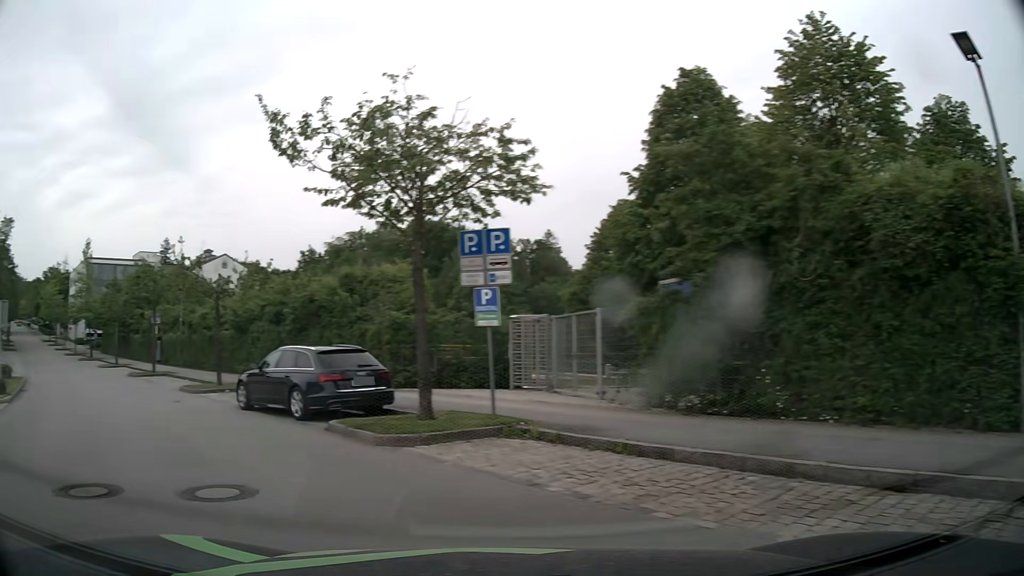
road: residential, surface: asphalt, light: Day
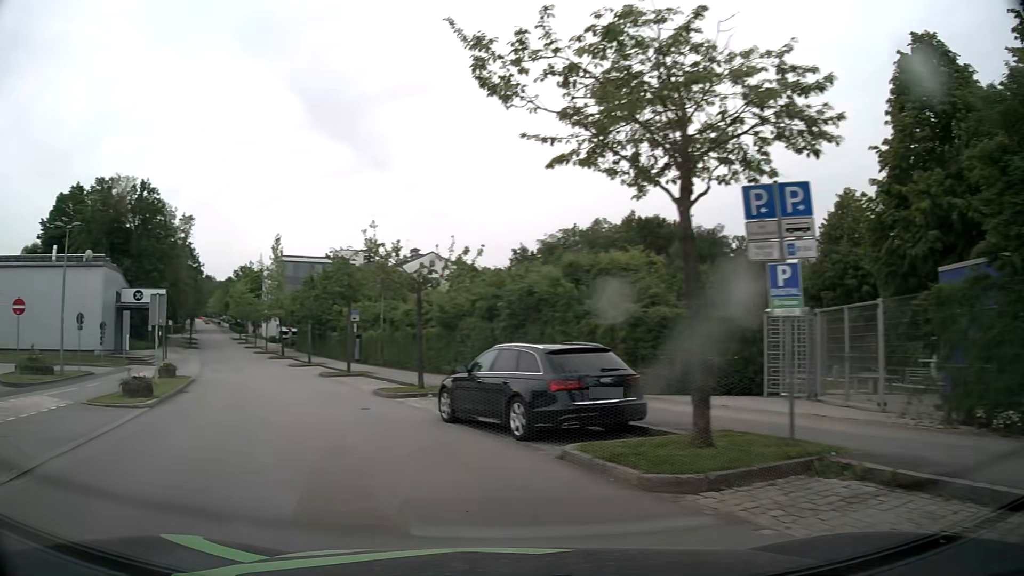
(-0.6, +3.2) m; -19°
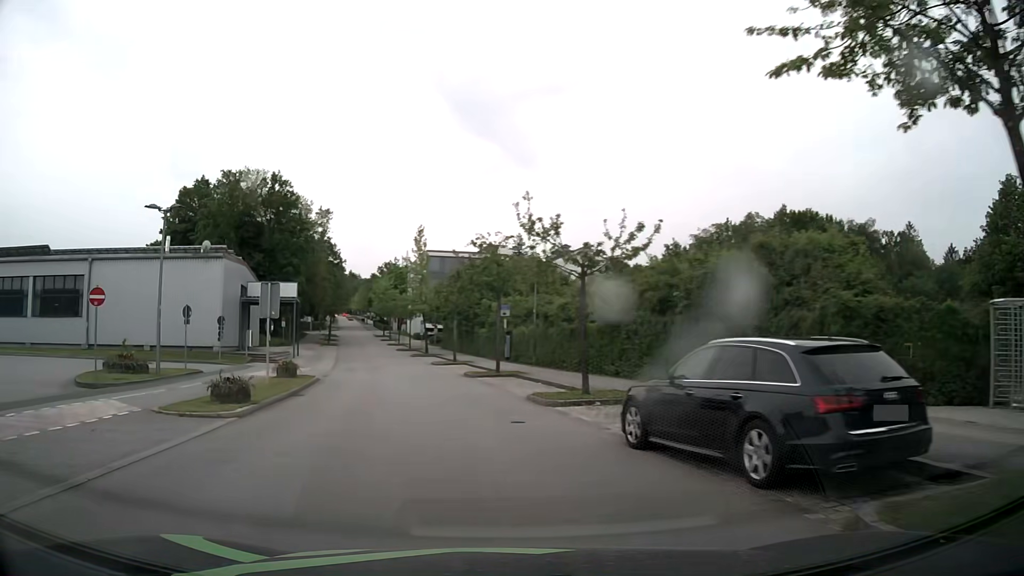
(-0.4, +3.8) m; -12°
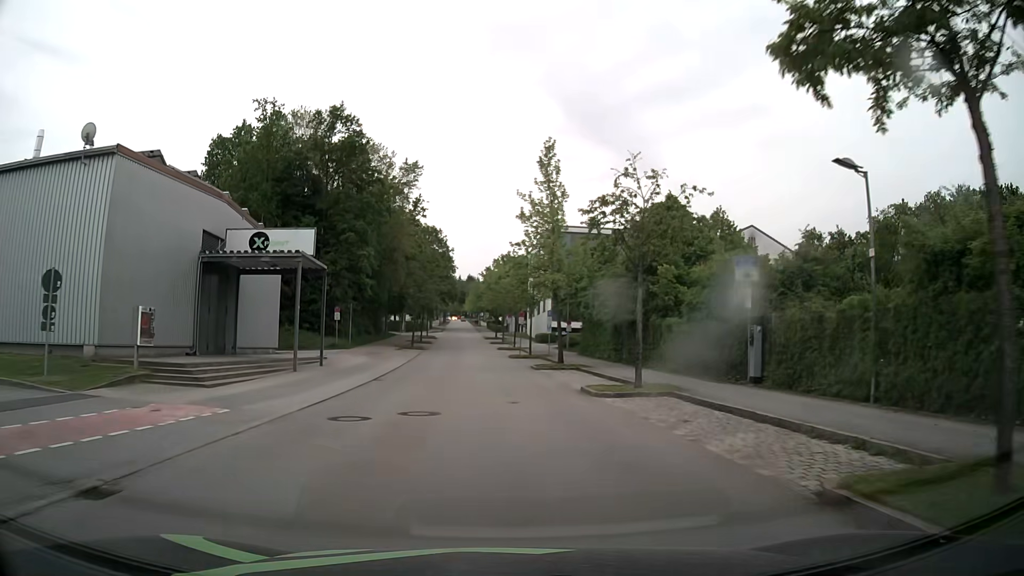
(-3.6, +26.9) m; -10°
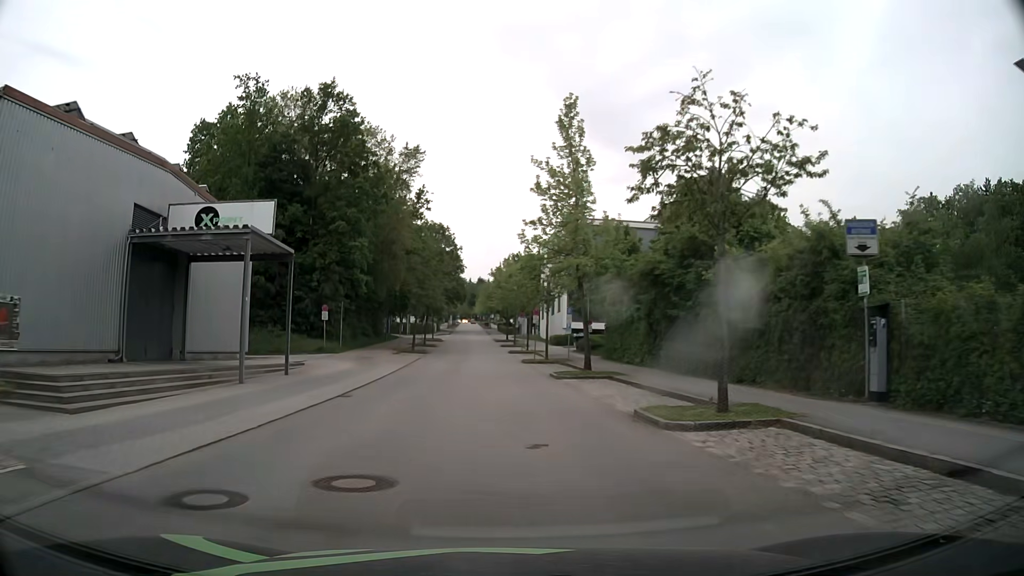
(-0.1, +6.6) m; -2°
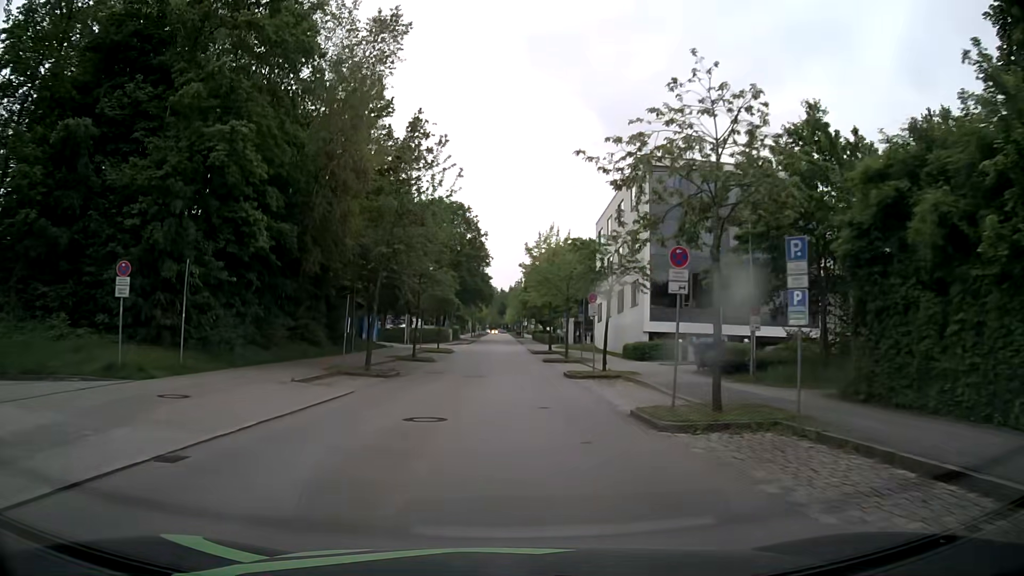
(-0.5, +28.3) m; -3°
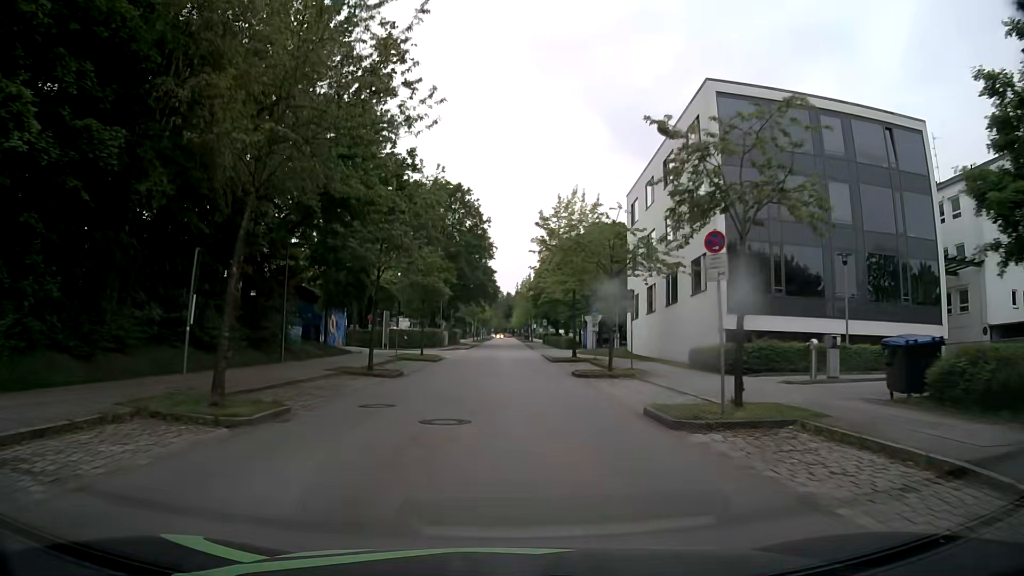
(0.0, +14.8) m; 0°
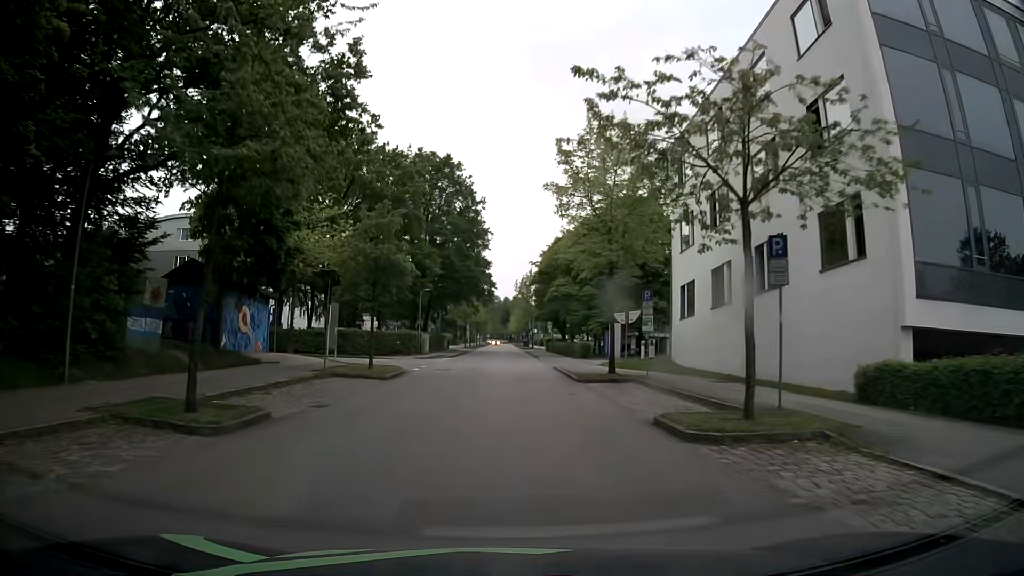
(+0.1, +15.1) m; 0°
(0, +10) (0, +20) (0, +30) (0, +40) (0, +50) (0, +60) (0, +70) (0, +80) (0, +90) (0, +100) m
